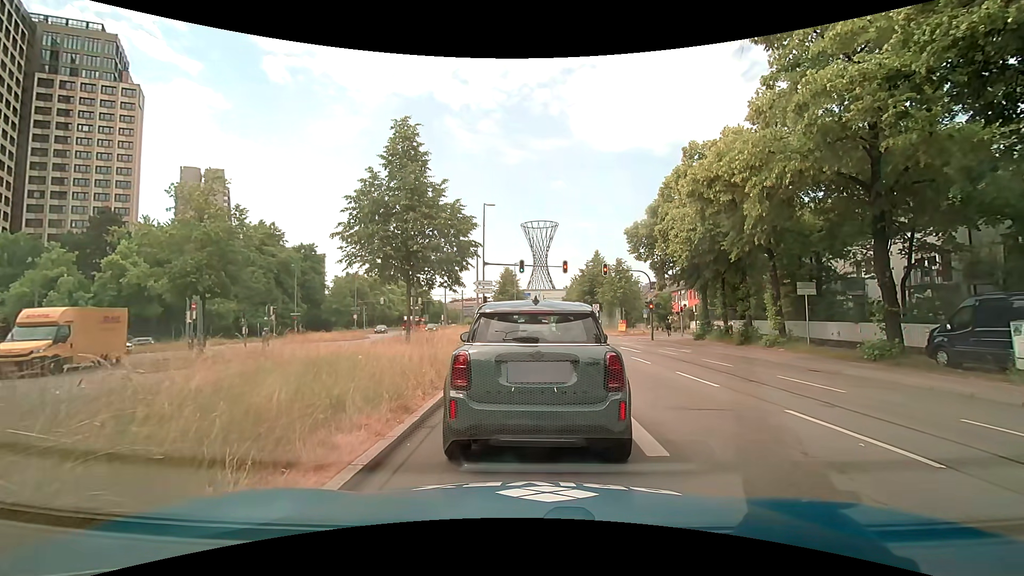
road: primary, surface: asphalt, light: Day
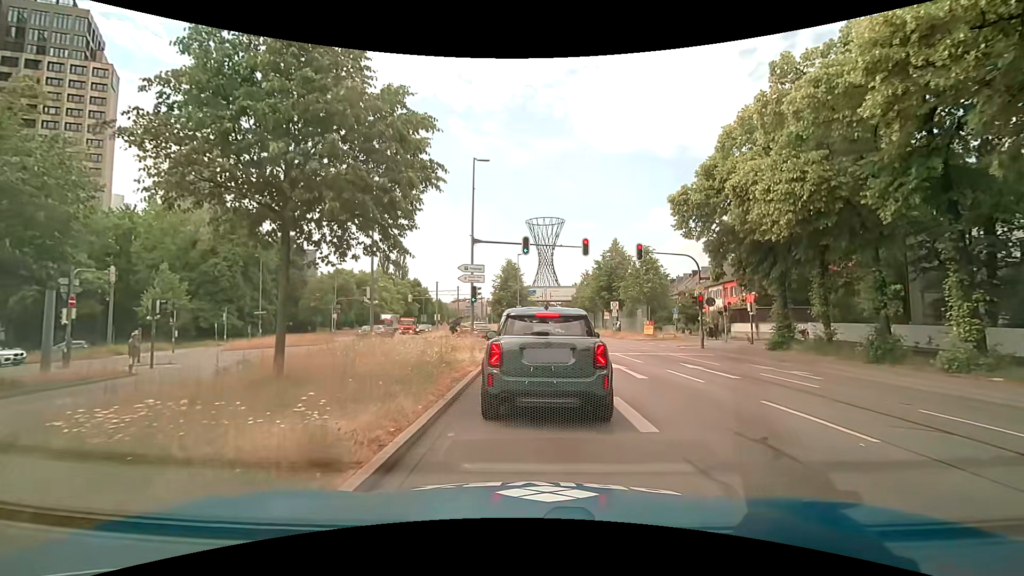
(-0.2, +11.3) m; 0°
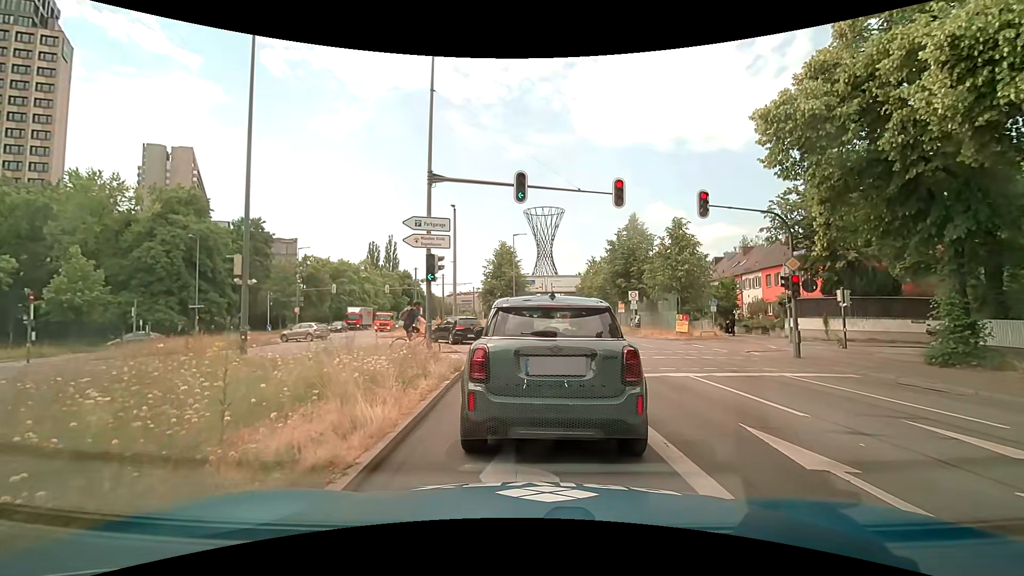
(-0.2, +10.7) m; -1°
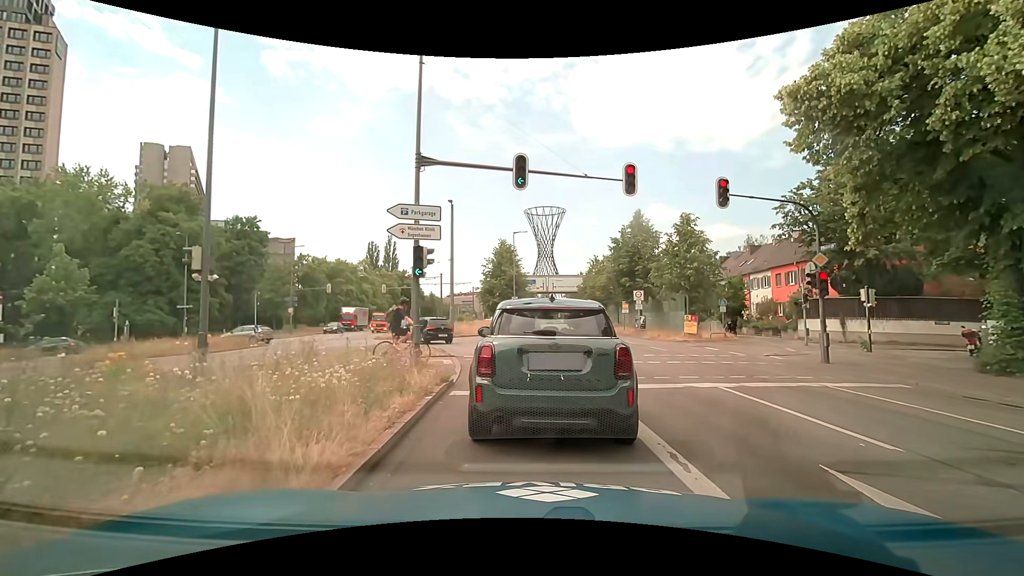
(0.0, +1.8) m; +1°
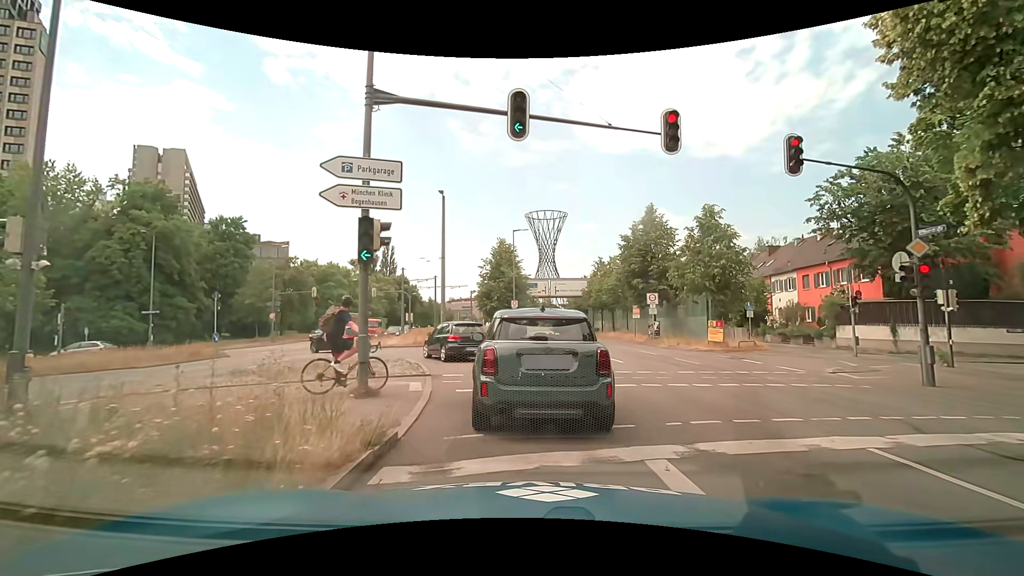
(-0.1, +4.7) m; -1°
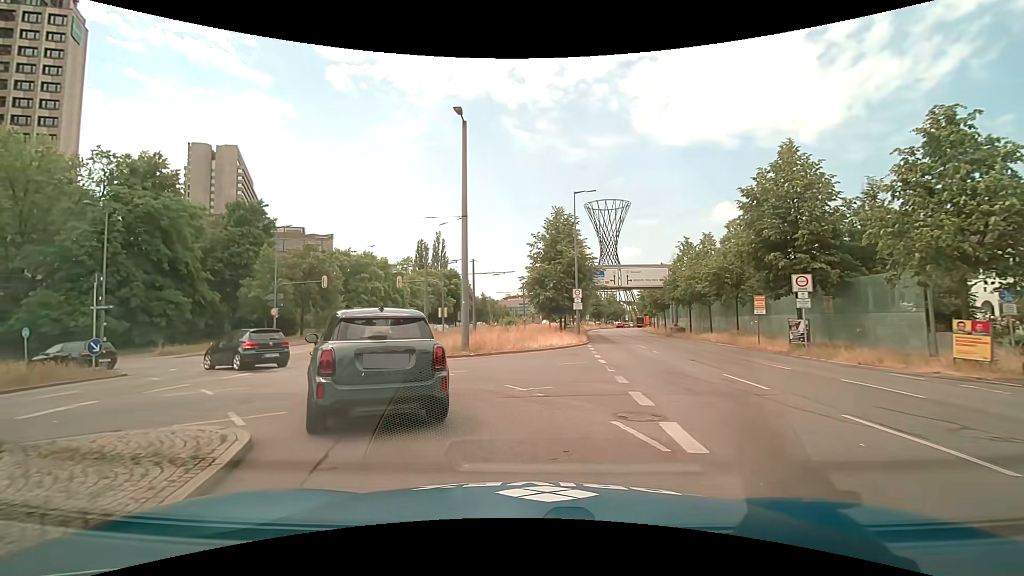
(-0.5, +13.1) m; -7°
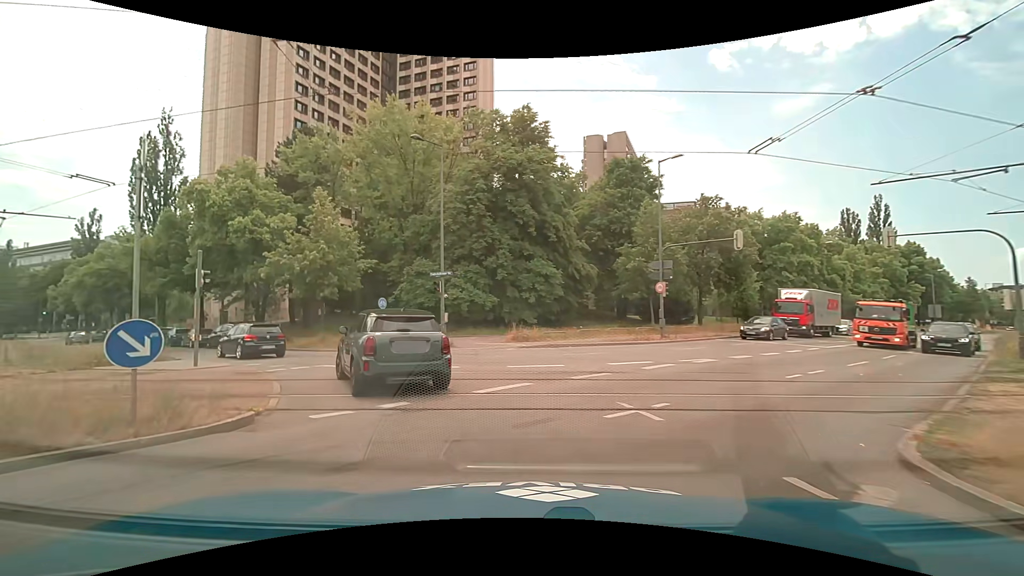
(-6.8, +16.9) m; -42°
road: secondary_link
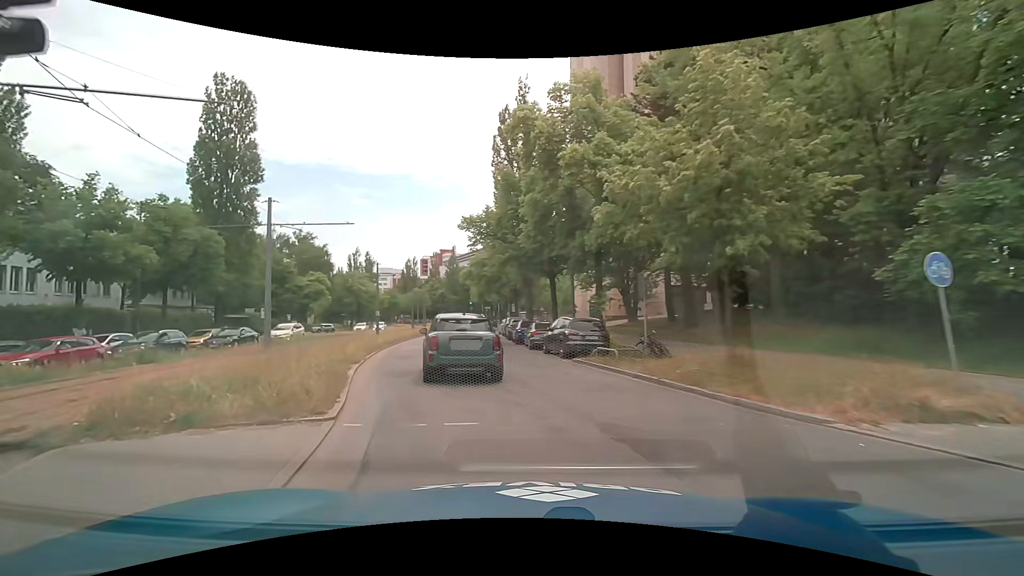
(-6.6, +17.1) m; -42°
(-1, +10) (-4, +20) (-6, +29) (-8, +39) (-9, +49) (-10, +59) (-11, +69) (-13, +79) (-14, +89) (-15, +99) m
